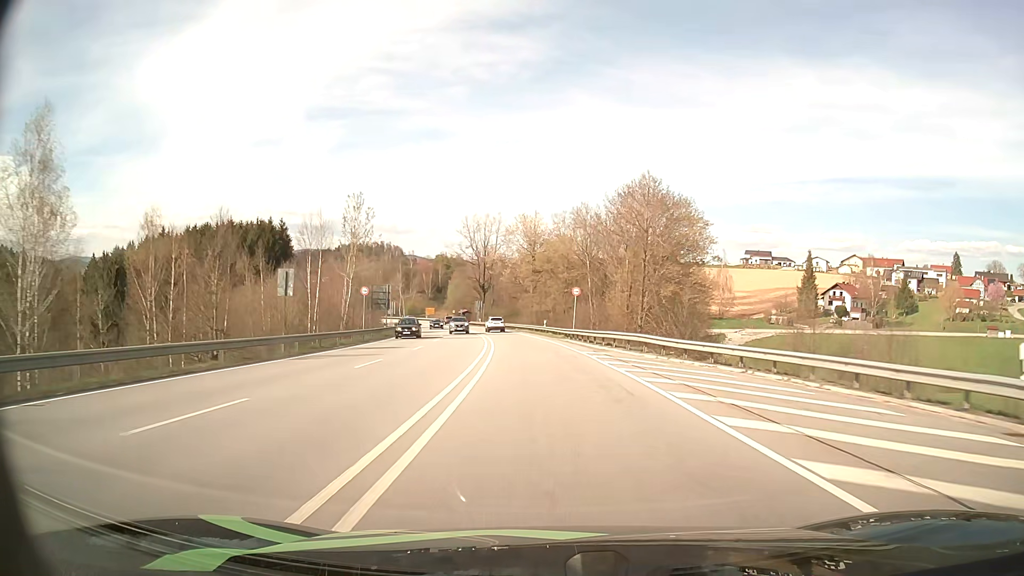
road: primary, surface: asphalt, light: Day
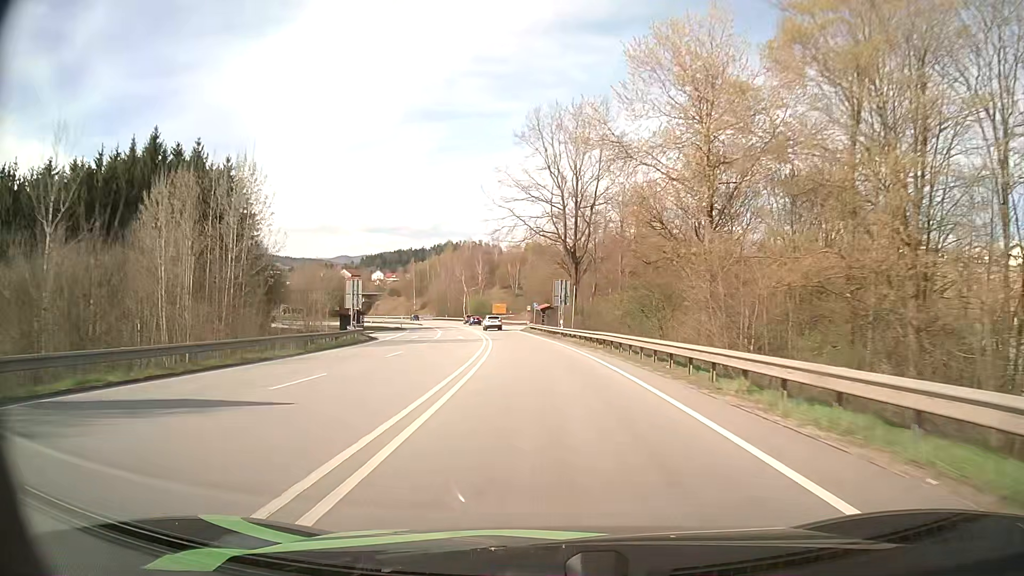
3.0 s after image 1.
(-4.9, +66.5) m; -9°
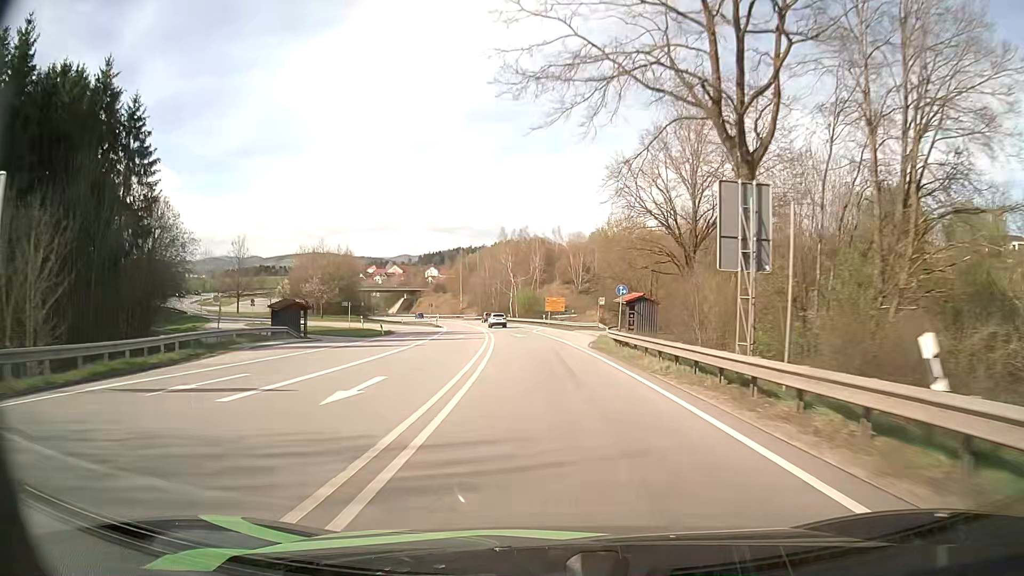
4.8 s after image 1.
(-1.9, +39.1) m; -5°
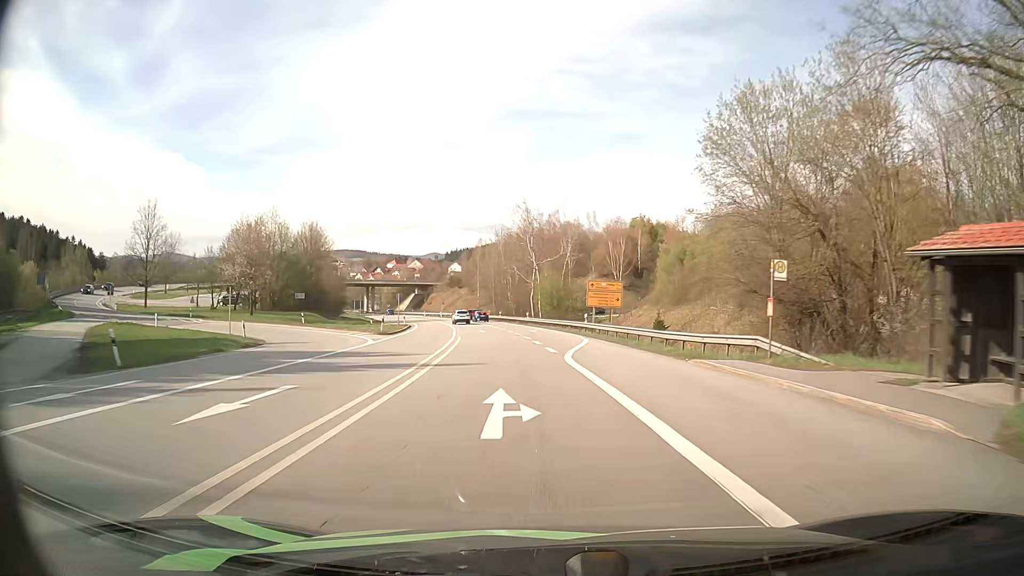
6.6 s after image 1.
(-1.0, +37.8) m; -3°
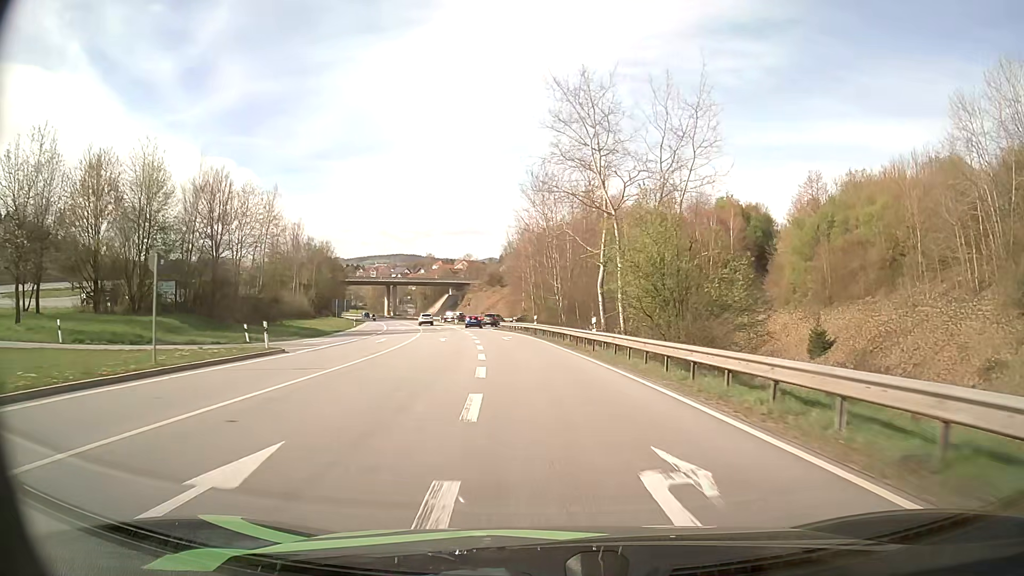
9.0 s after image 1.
(-1.4, +45.0) m; -5°
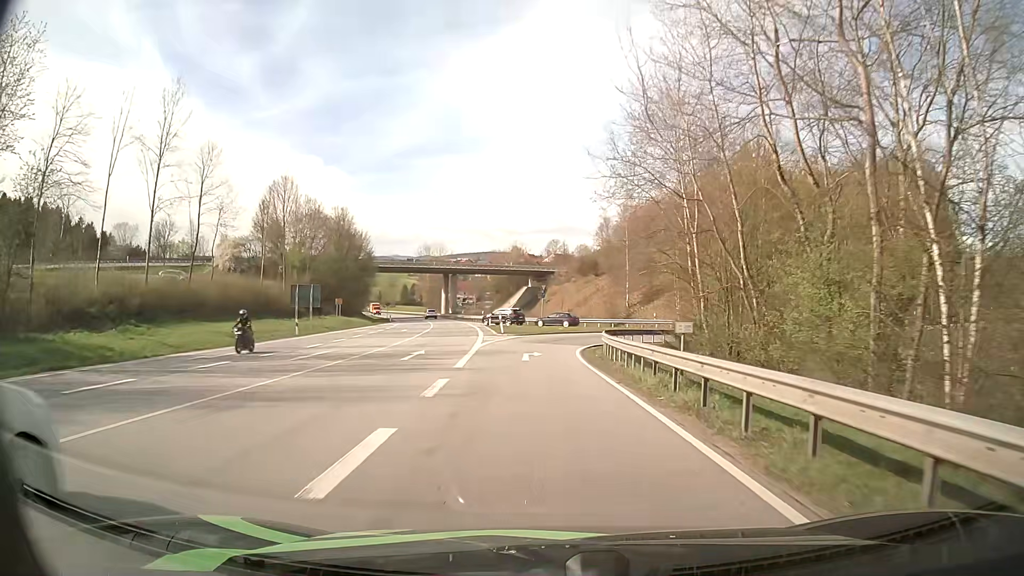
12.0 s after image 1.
(-3.5, +46.2) m; -8°
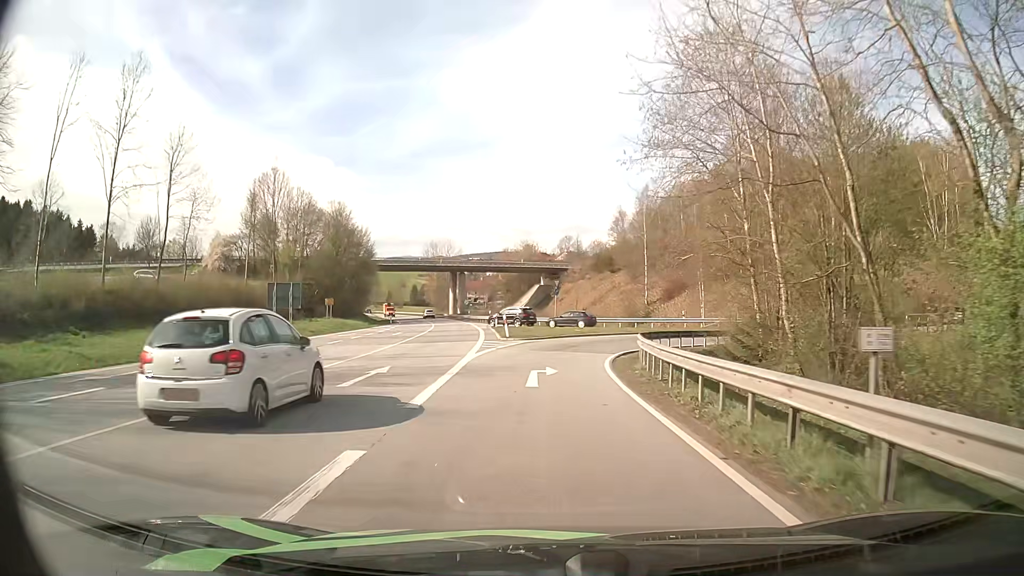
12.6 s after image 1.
(-0.1, +7.2) m; -1°
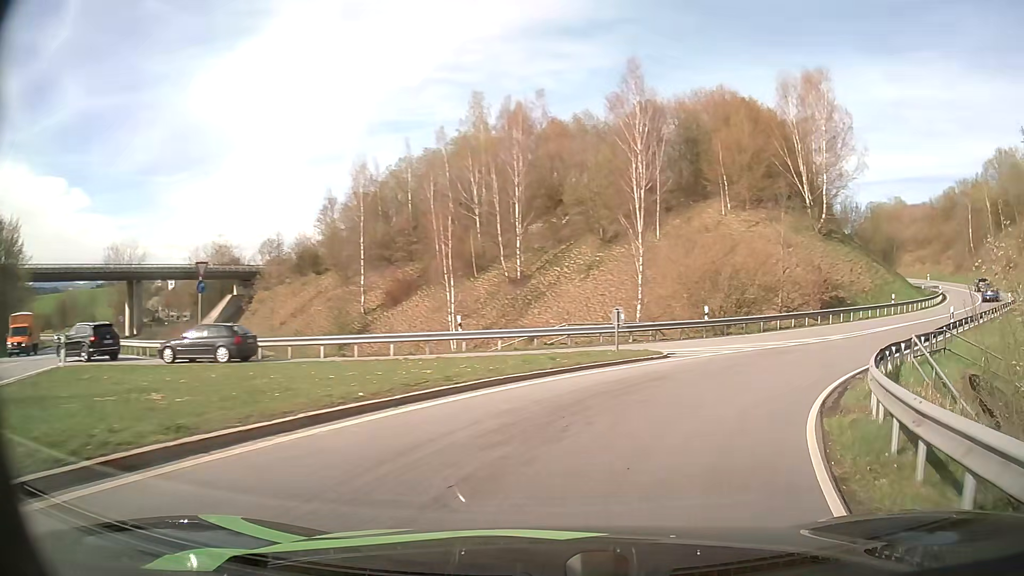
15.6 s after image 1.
(+2.5, +29.6) m; +23°
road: primary_link
